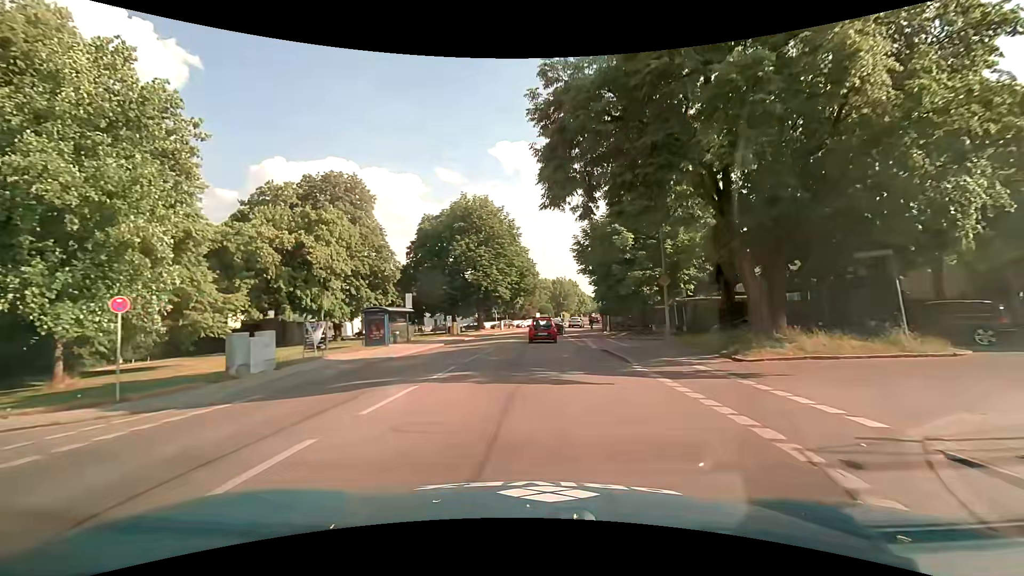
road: secondary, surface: asphalt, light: Day
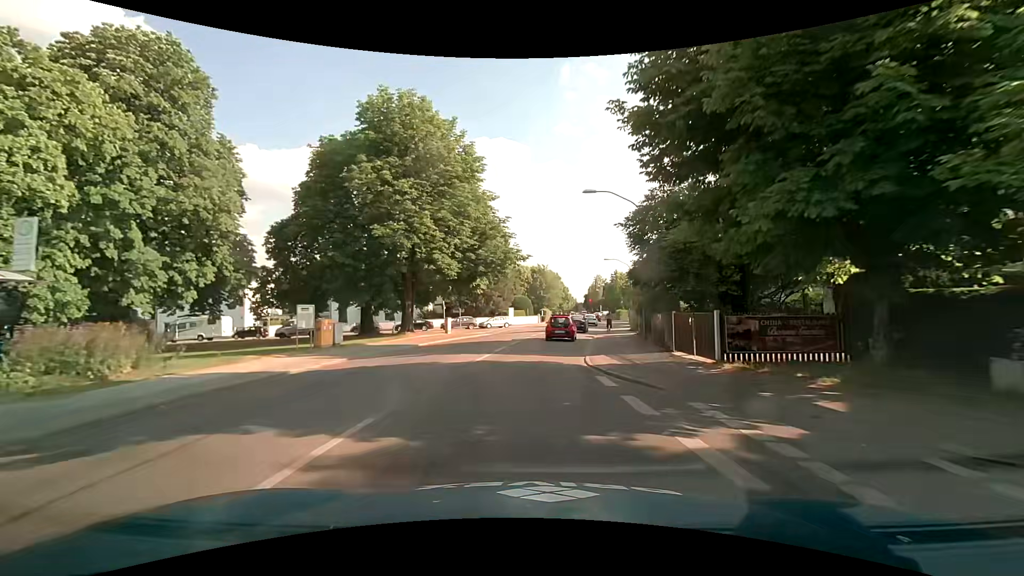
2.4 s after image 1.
(+0.4, +28.0) m; +2°
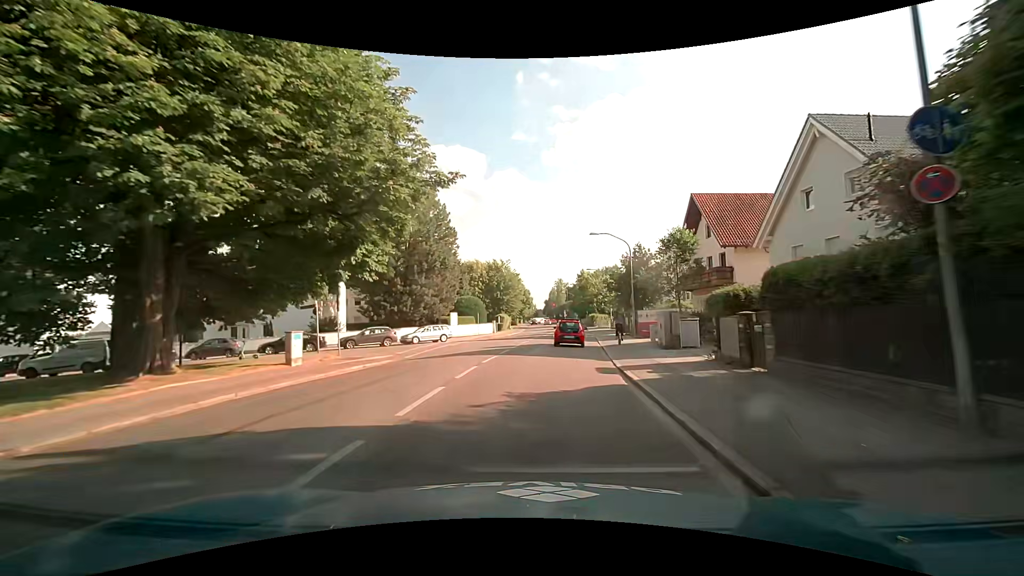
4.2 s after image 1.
(+0.8, +20.8) m; +4°
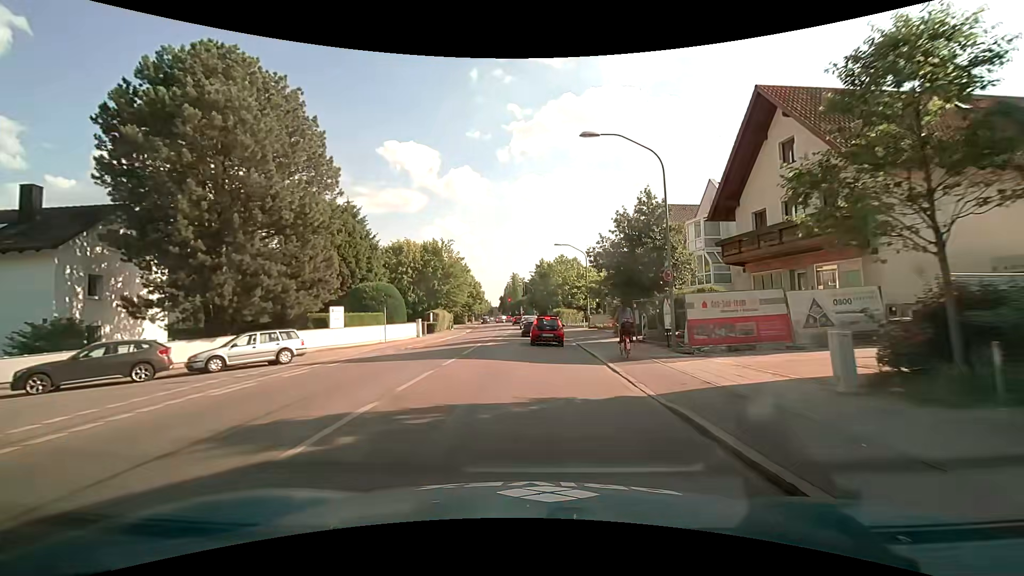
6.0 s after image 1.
(+1.3, +20.1) m; +6°
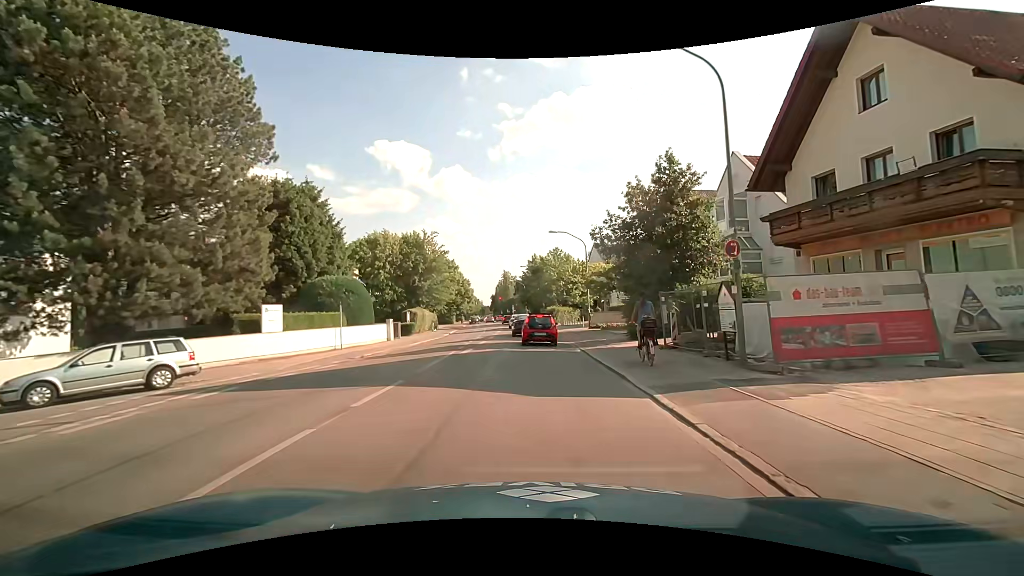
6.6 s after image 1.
(+0.1, +6.4) m; +1°
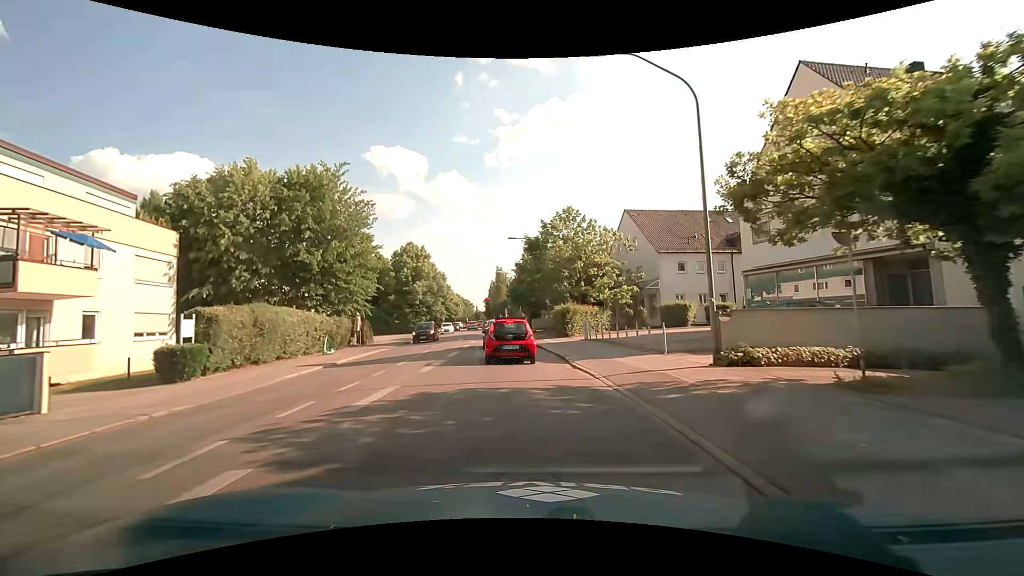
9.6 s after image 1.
(+0.2, +27.8) m; 0°
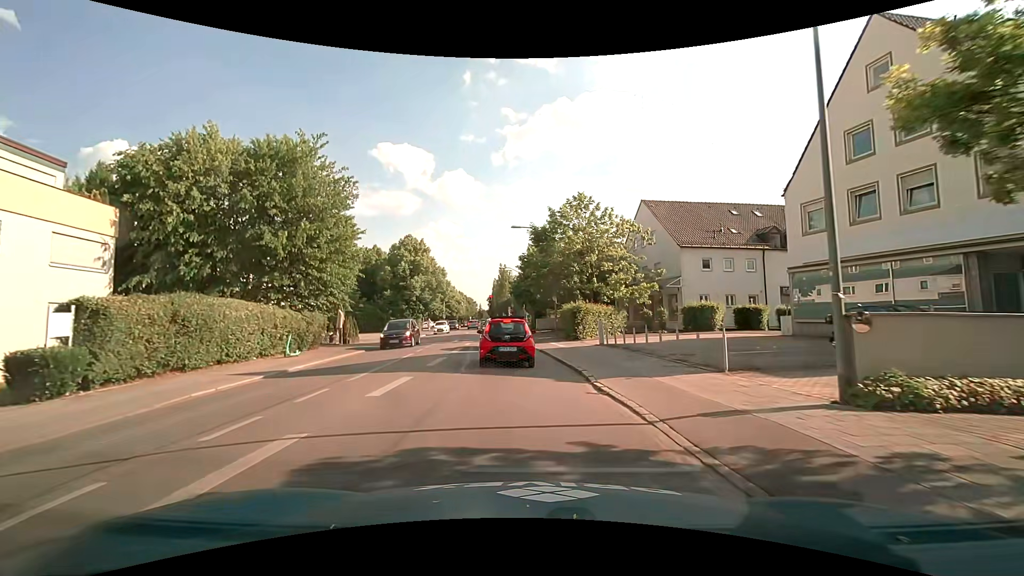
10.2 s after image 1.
(0.0, +4.6) m; -1°
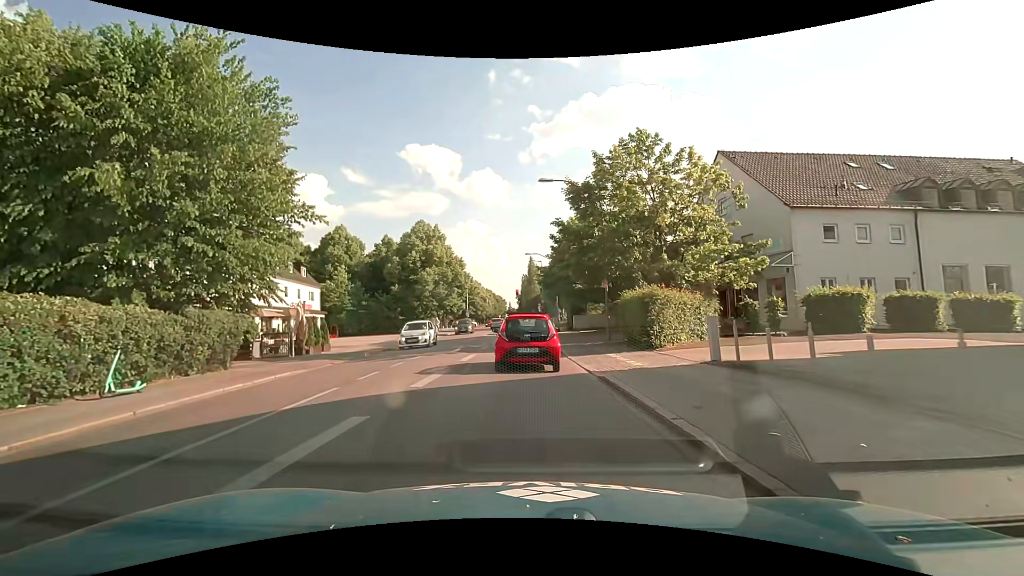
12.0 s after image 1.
(-0.2, +11.2) m; -4°
(0, +10) (0, +20) (0, +30) (0, +40) (-1, +50) (-1, +60) (-1, +70) (-1, +80) (-1, +90) (-1, +100) m
